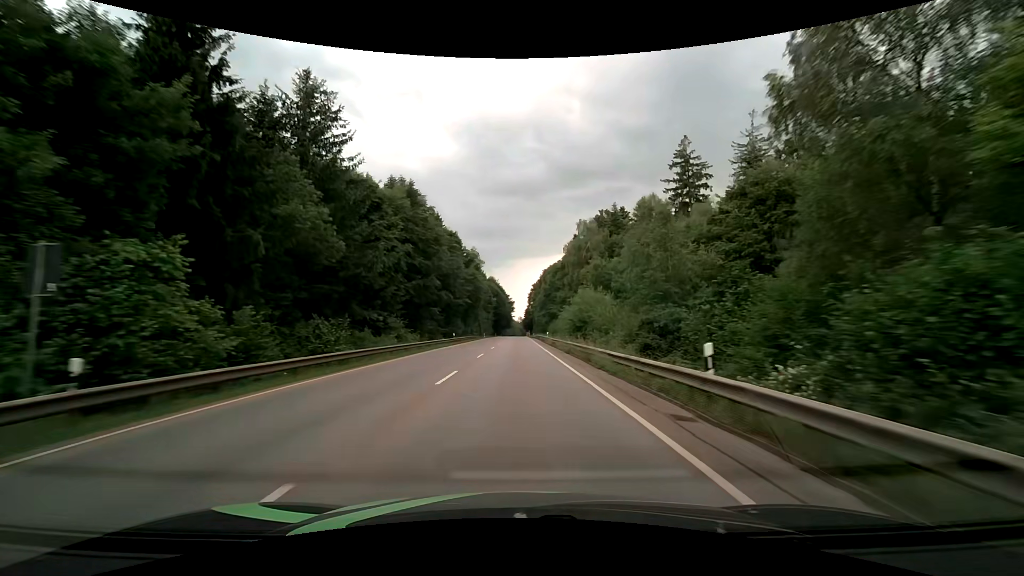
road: secondary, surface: asphalt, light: Day
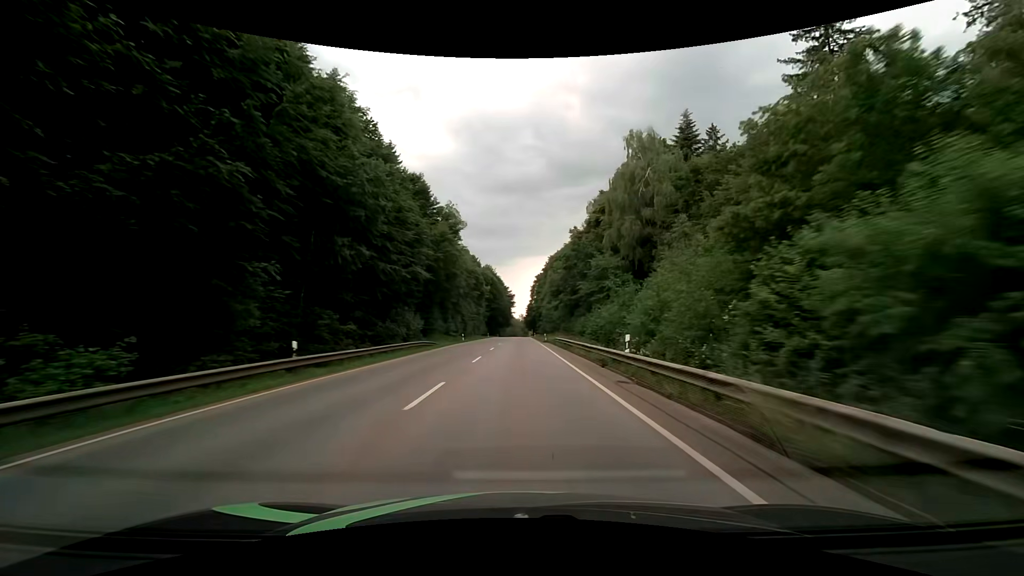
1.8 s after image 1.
(0.0, +40.5) m; 0°
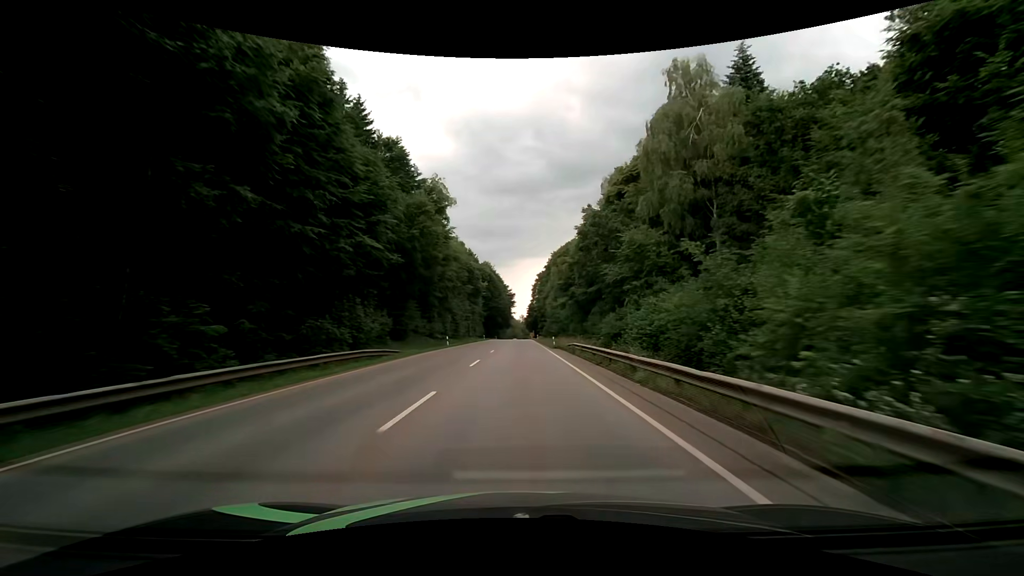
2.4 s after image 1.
(0.0, +13.8) m; 0°
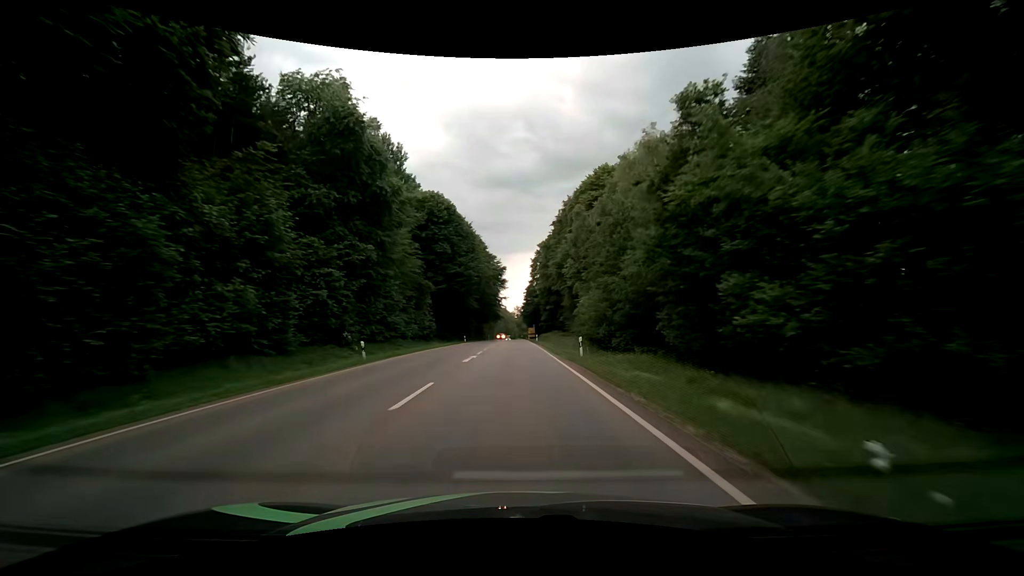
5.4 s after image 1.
(0.0, +70.9) m; 0°
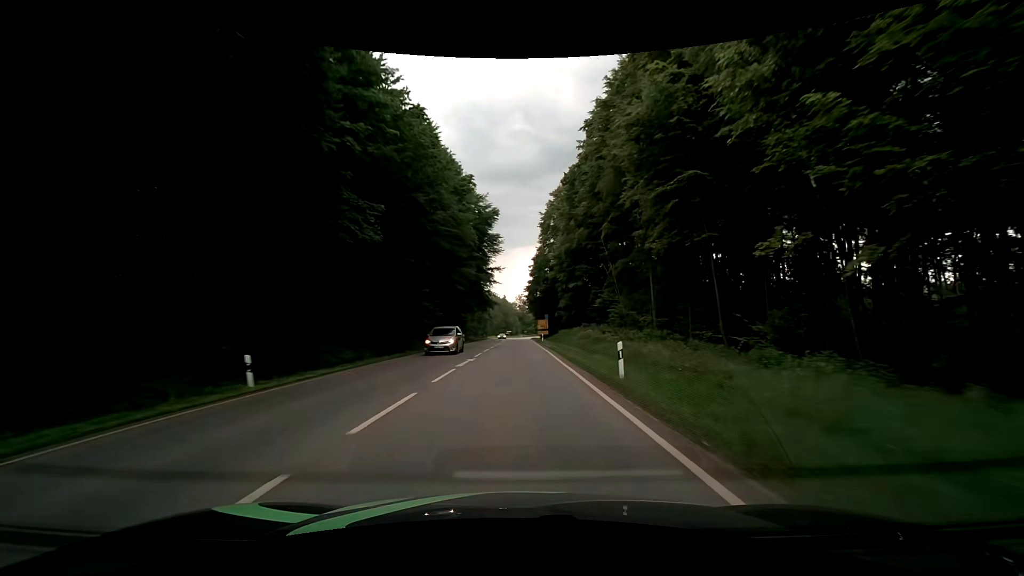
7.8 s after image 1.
(+0.1, +56.0) m; 0°
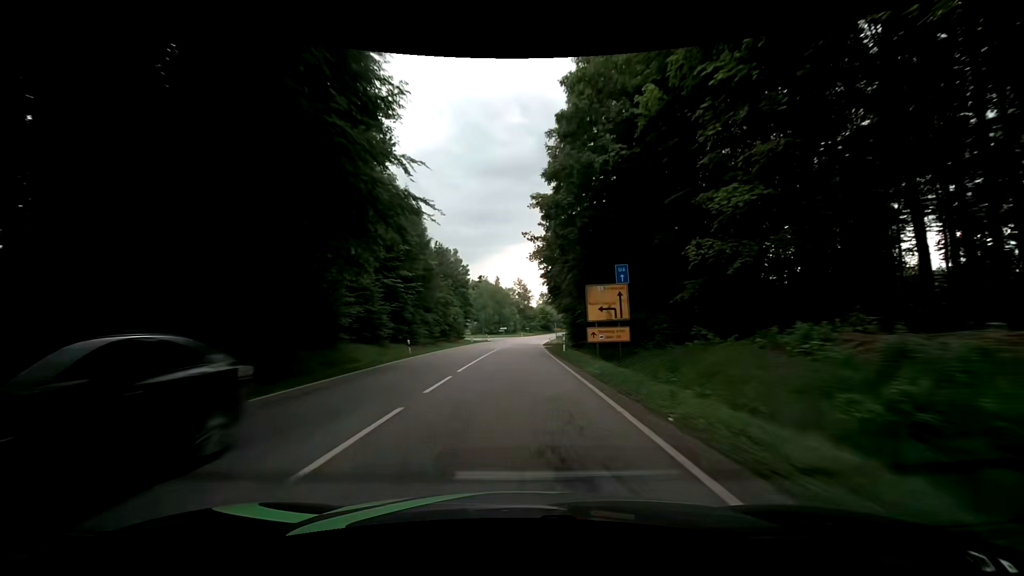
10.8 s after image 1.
(+0.2, +68.1) m; 0°
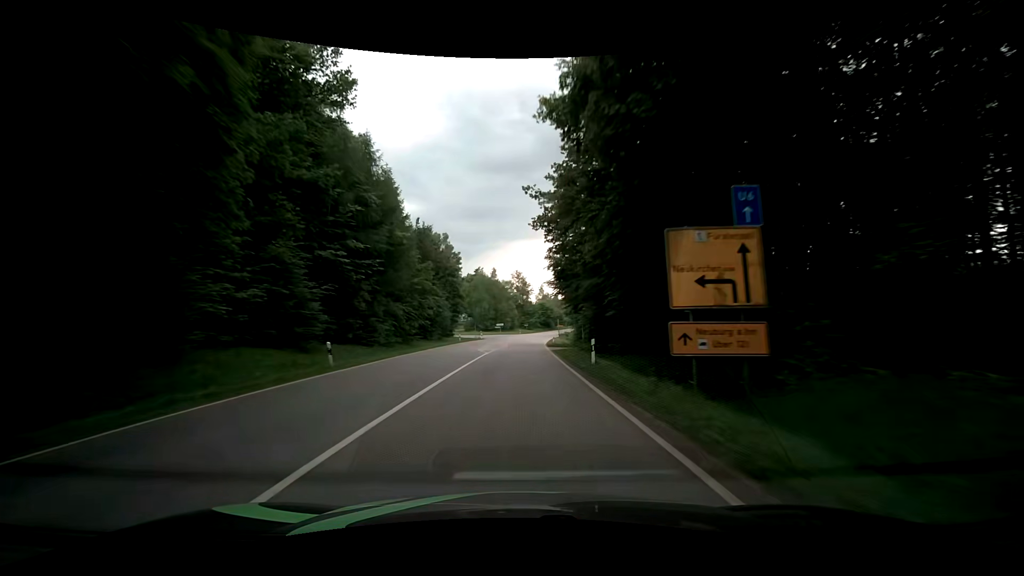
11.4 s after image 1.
(0.0, +13.2) m; 0°
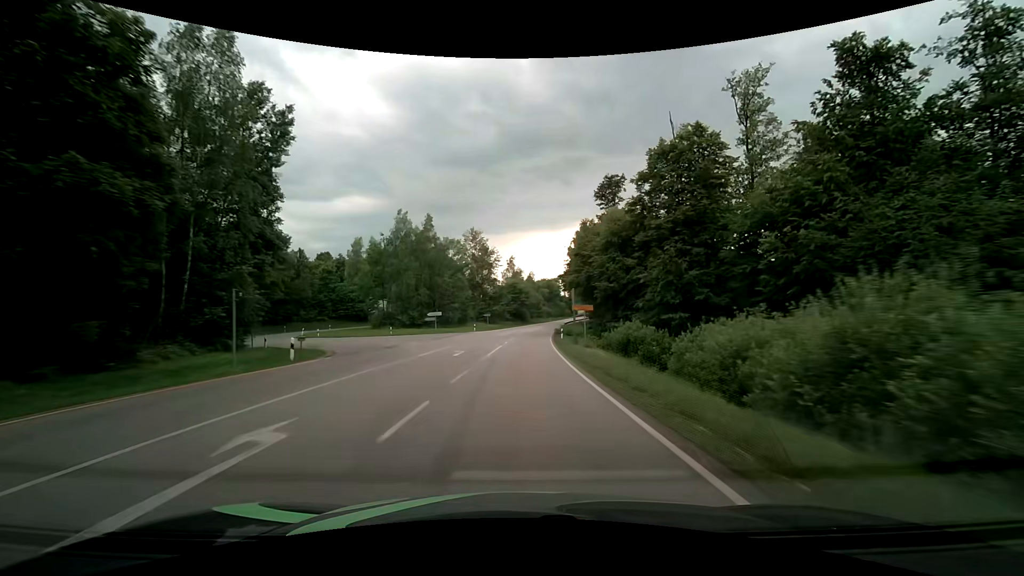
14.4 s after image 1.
(+2.5, +64.5) m; +5°
(0, +10) (0, +20) (0, +30) (+1, +40) (+1, +50) (+2, +60) (+3, +70) (+4, +80) (+5, +90) (+6, +100) m
